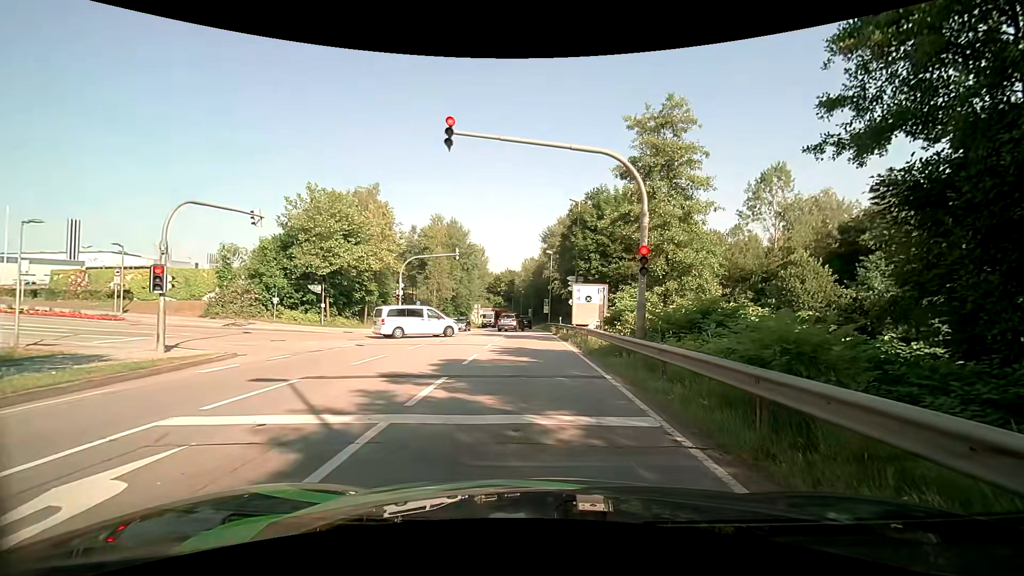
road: secondary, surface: asphalt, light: Day
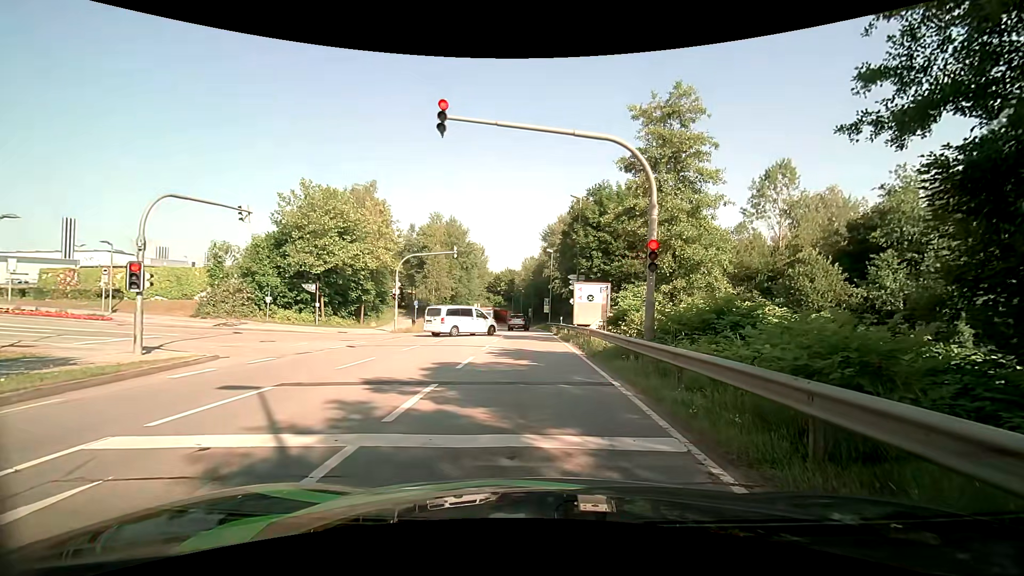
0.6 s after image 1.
(0.0, +1.0) m; +2°
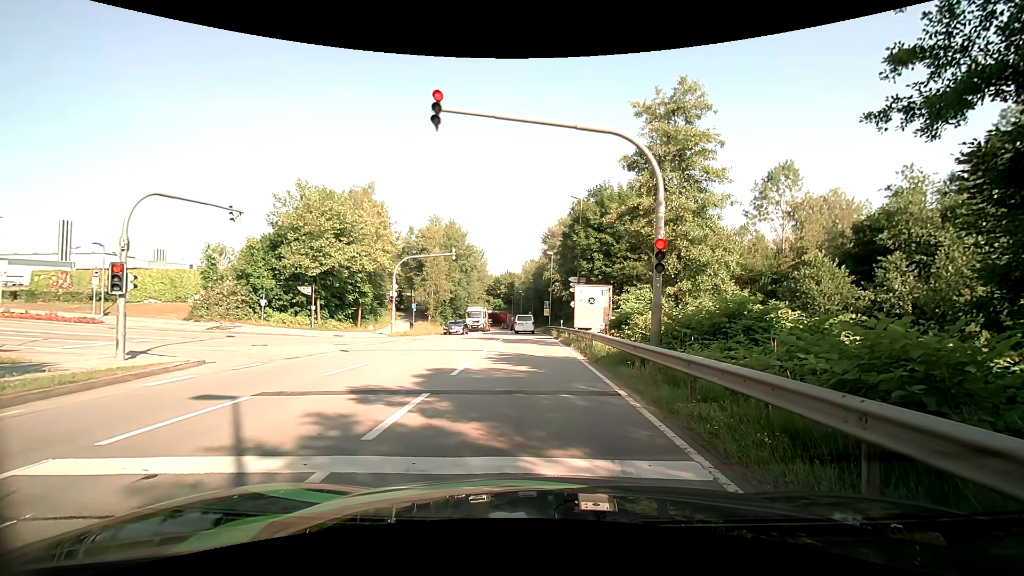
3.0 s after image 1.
(0.0, +0.7) m; 0°
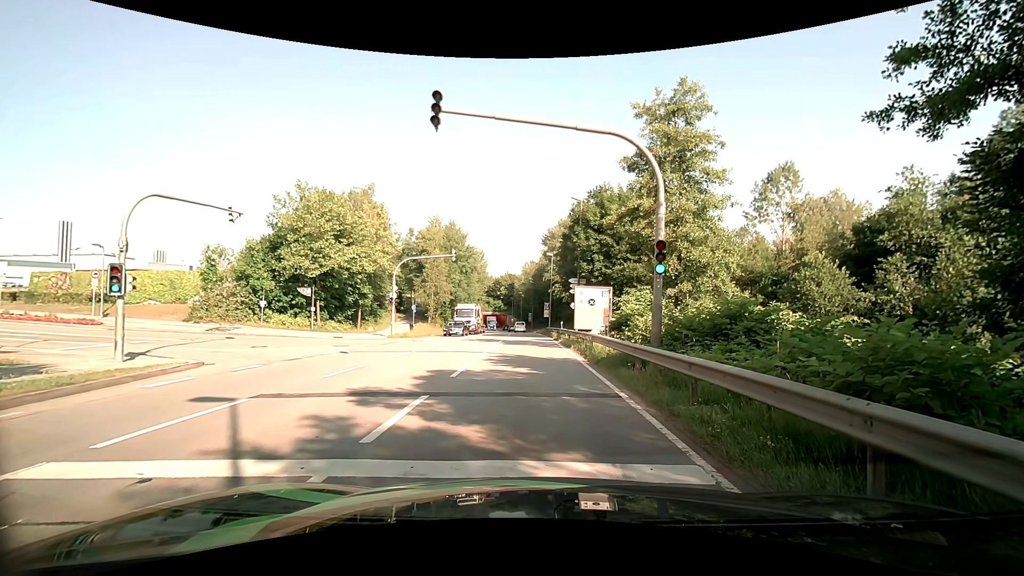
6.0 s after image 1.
(0.0, +0.1) m; 0°
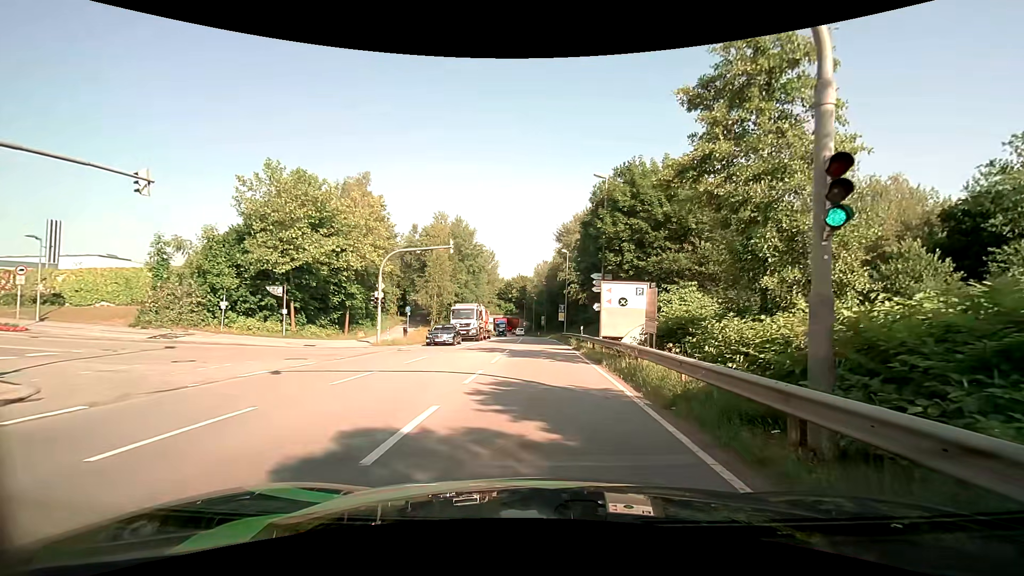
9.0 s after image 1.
(-0.4, +6.9) m; -4°
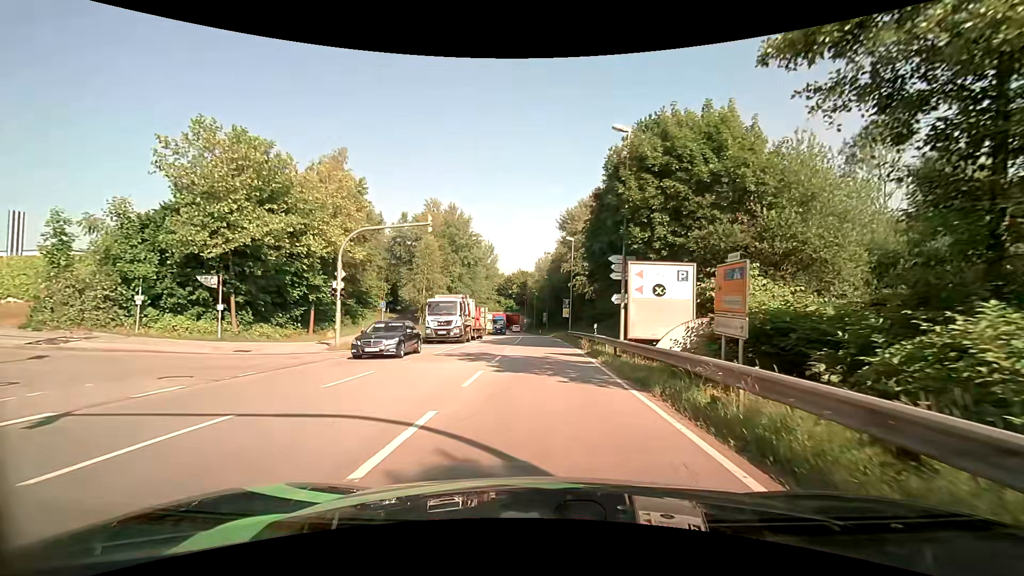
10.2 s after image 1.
(0.0, +7.1) m; 0°
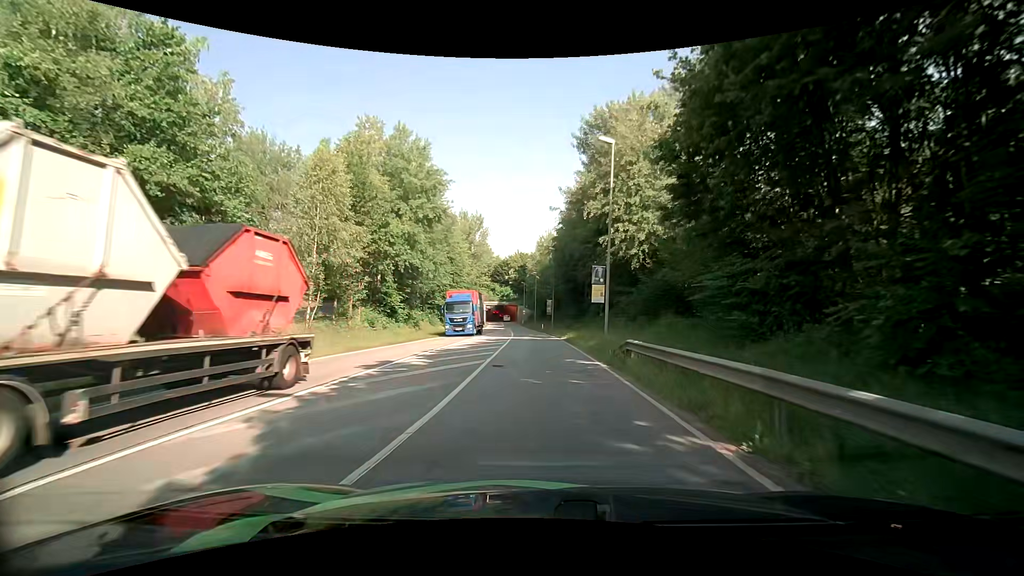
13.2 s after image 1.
(0.0, +27.5) m; 0°
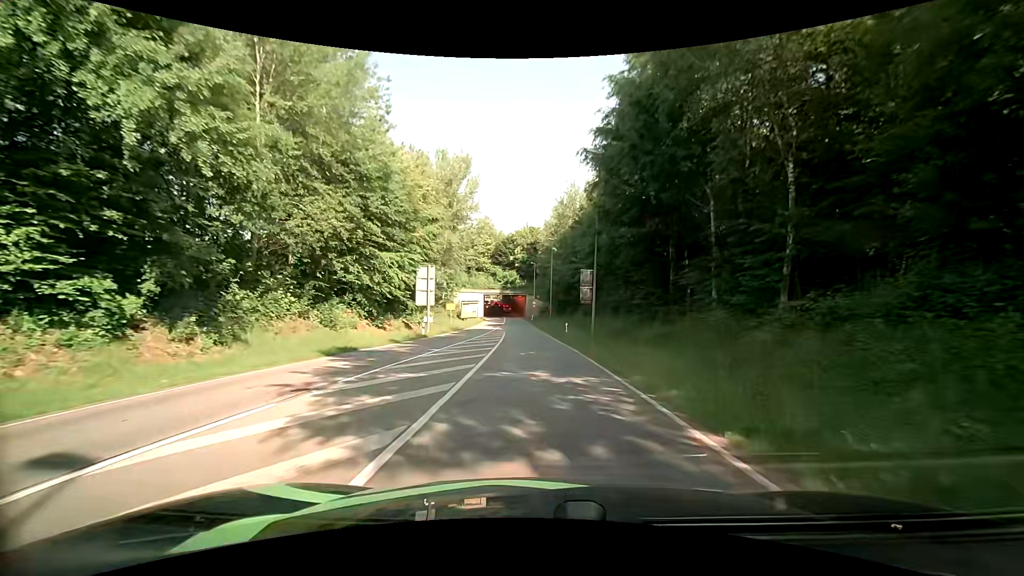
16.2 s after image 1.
(-0.5, +34.7) m; -1°
(0, +10) (0, +20) (-1, +30) (-1, +40) (-2, +50) (-2, +60) (-3, +70) (-4, +80) (-4, +90) (-5, +100) m
